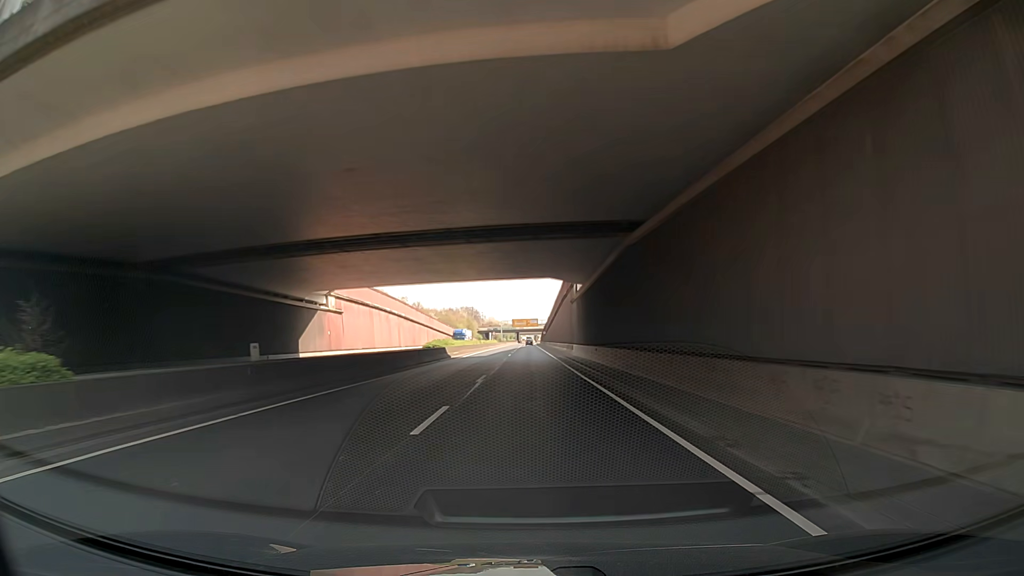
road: trunk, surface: asphalt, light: Day
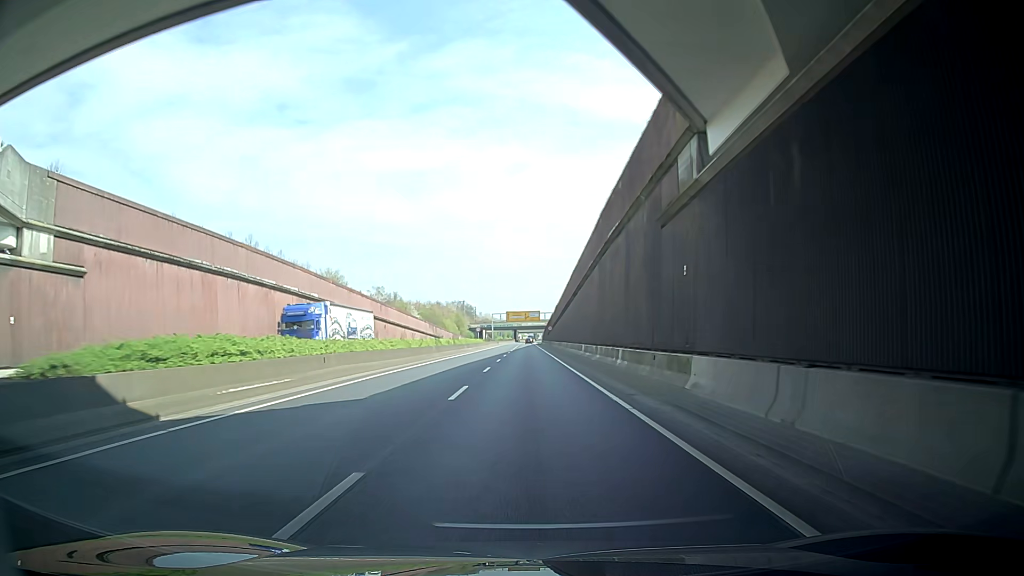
(-0.4, +43.3) m; -1°
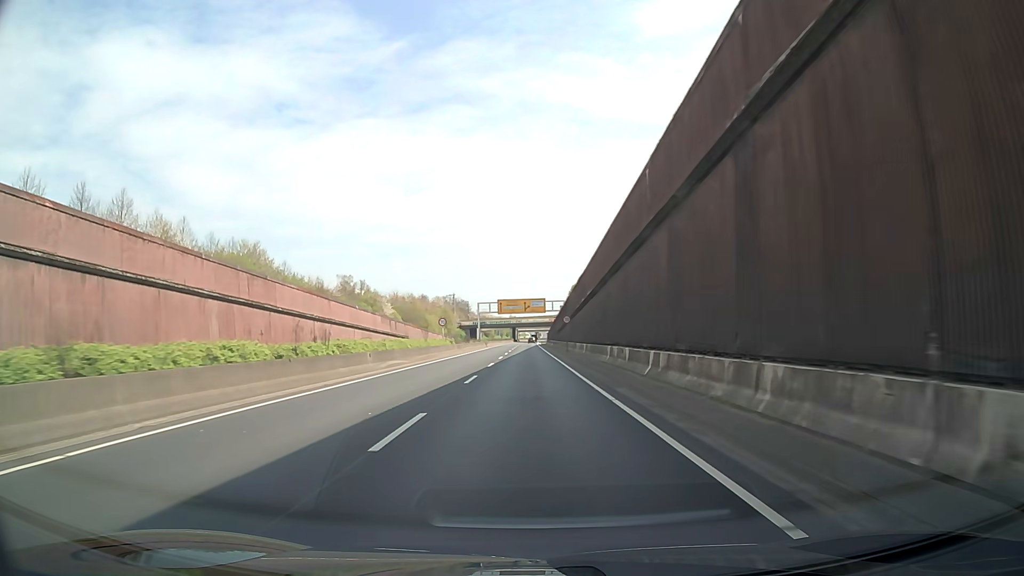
(+0.8, +43.2) m; +1°
(0, +10) (0, +20) (0, +30) (0, +40) (0, +50) (0, +60) (0, +70) (0, +80) (0, +90) (0, +100) m
